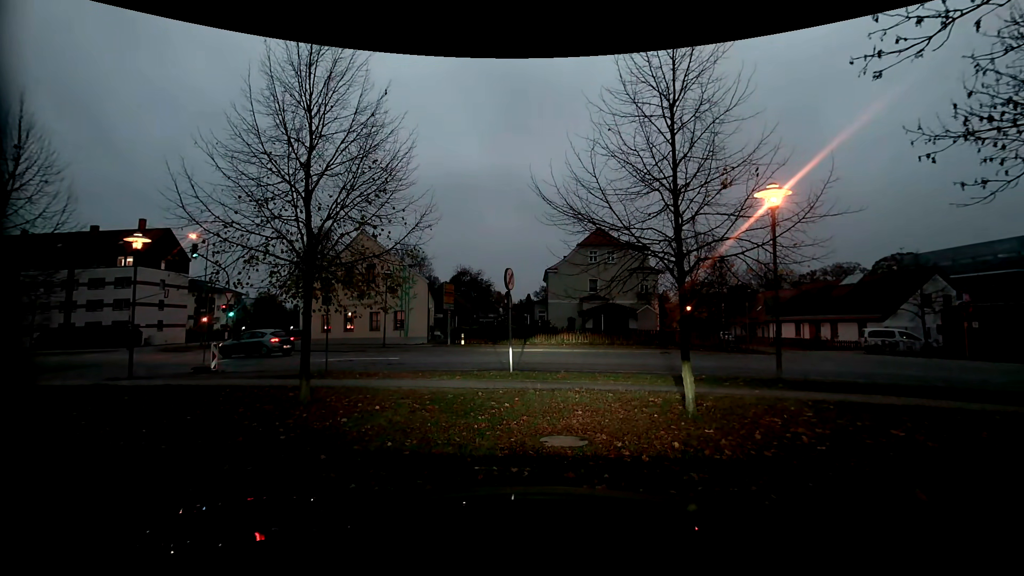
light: Dusk
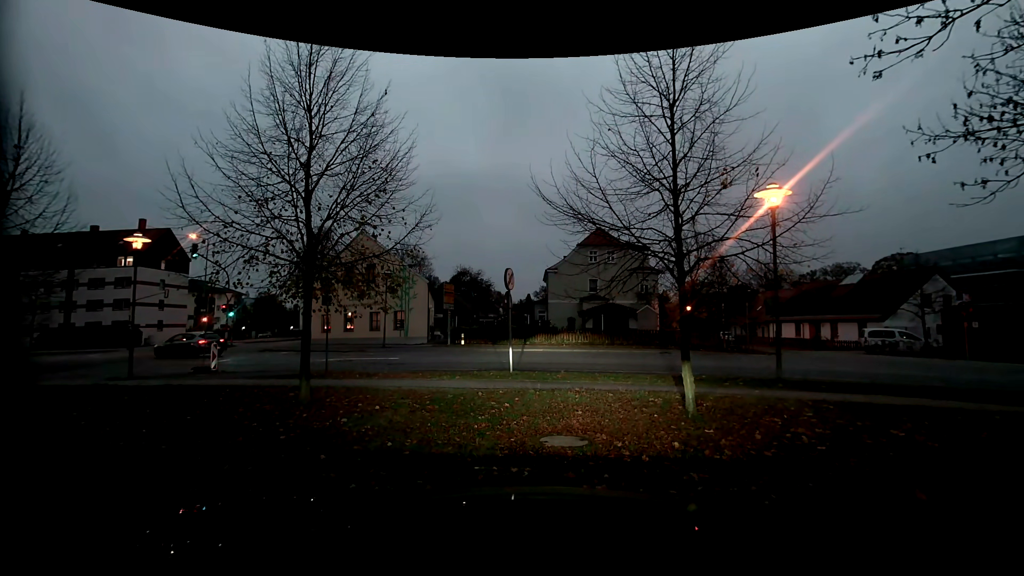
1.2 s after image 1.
(0.0, 0.0) m; 0°
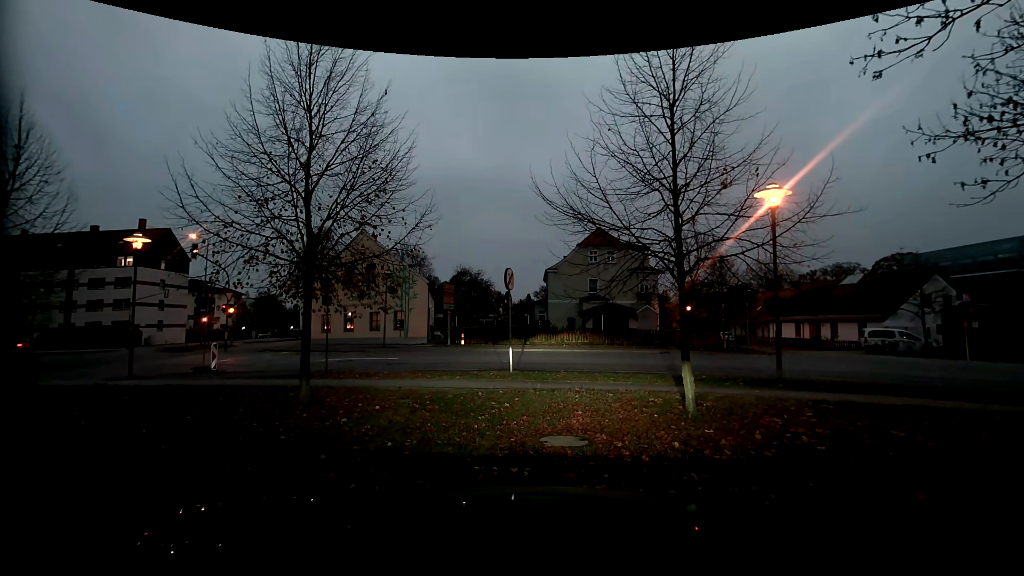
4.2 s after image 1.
(0.0, 0.0) m; 0°
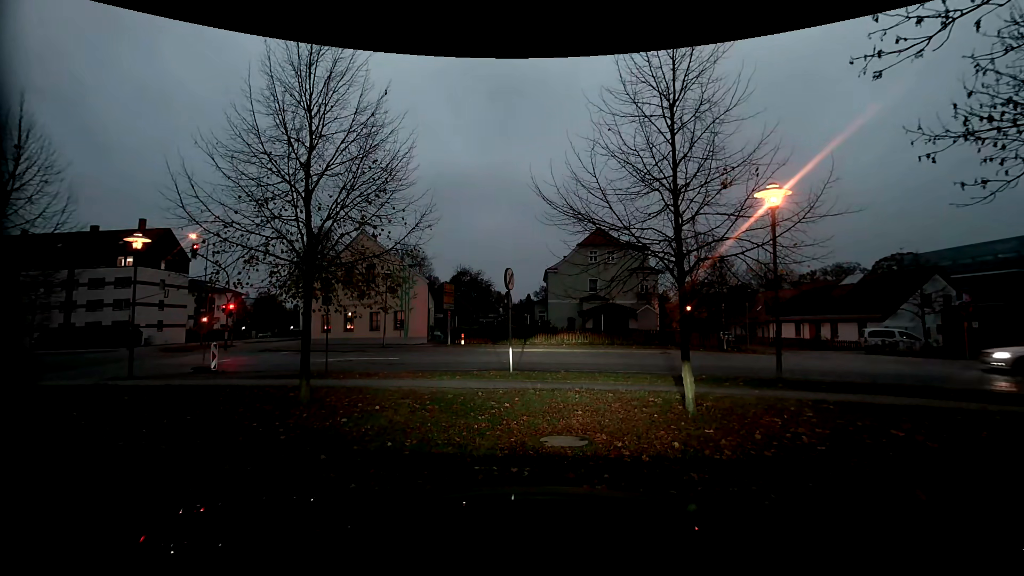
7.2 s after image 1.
(0.0, 0.0) m; 0°
